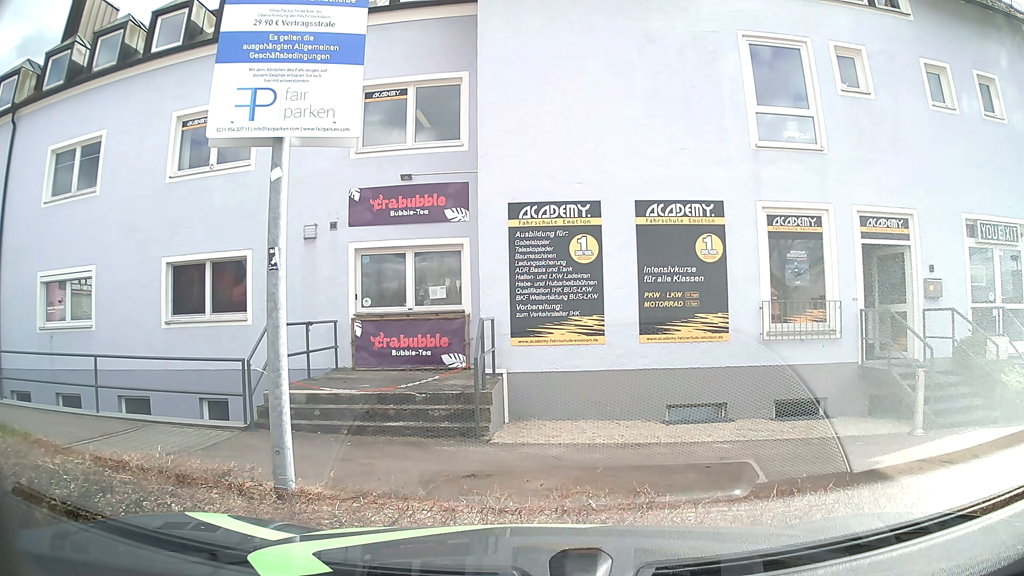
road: service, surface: asphalt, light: Day
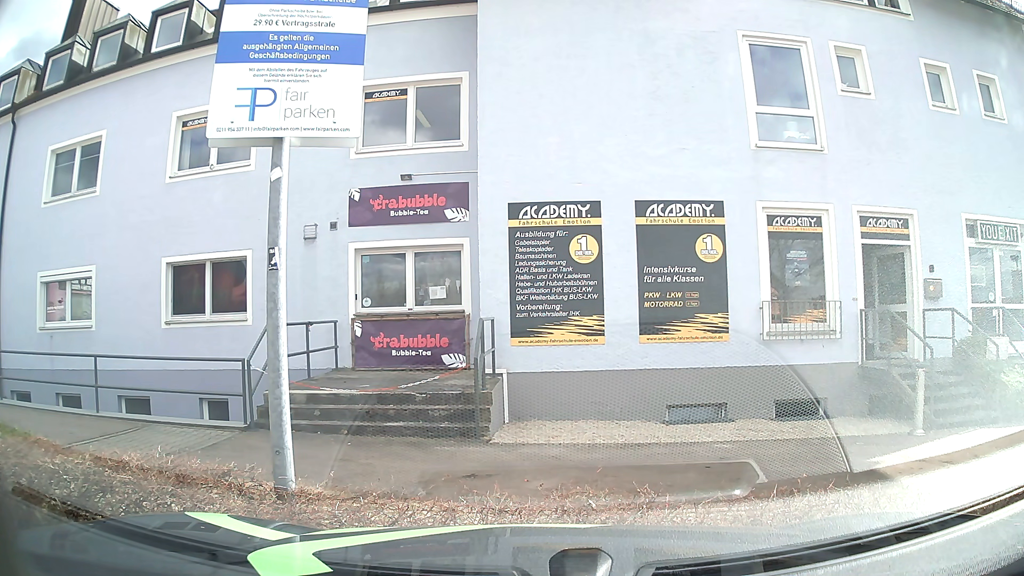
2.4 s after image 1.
(0.0, 0.0) m; 0°
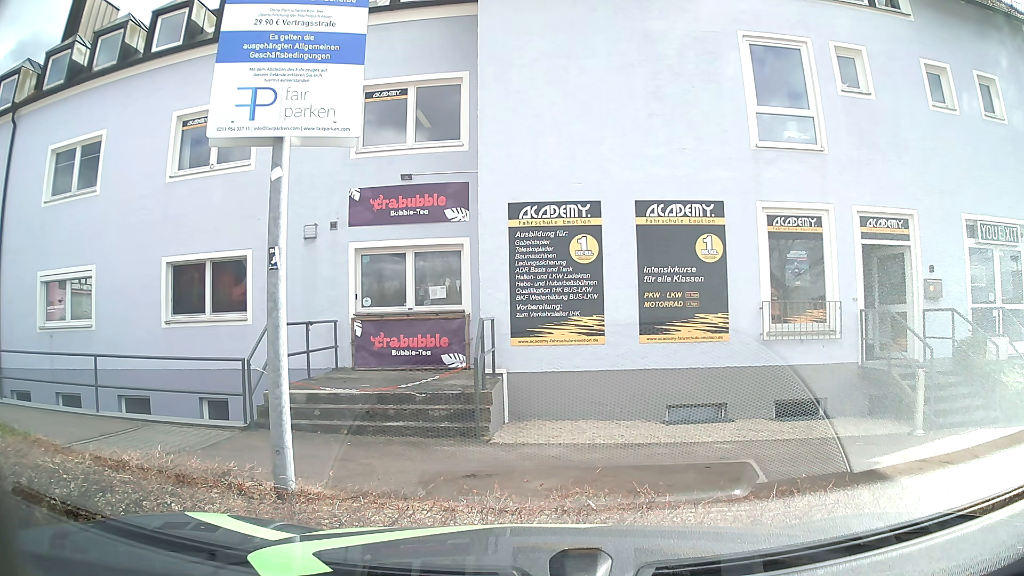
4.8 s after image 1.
(0.0, 0.0) m; 0°
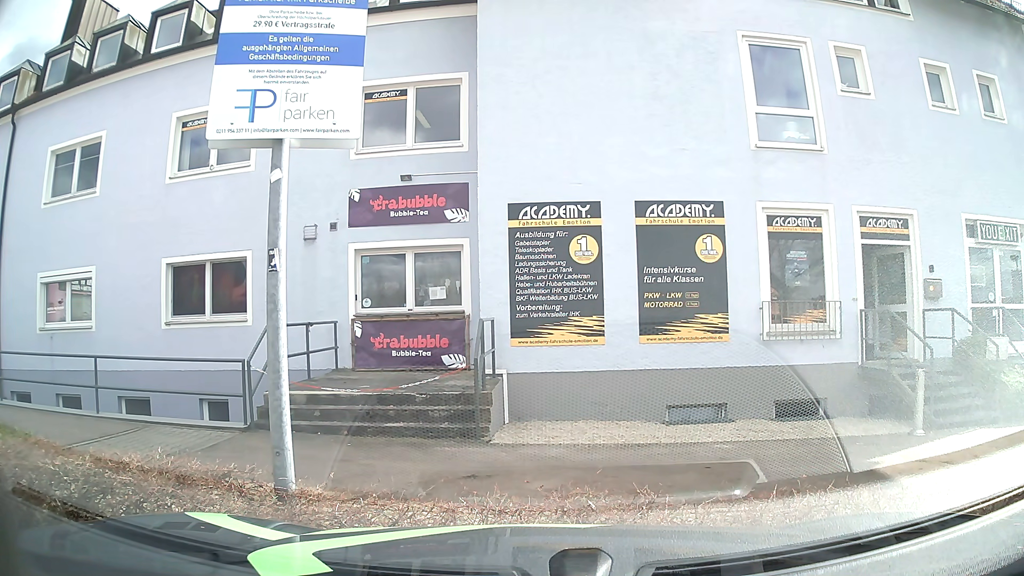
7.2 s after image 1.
(0.0, 0.0) m; 0°
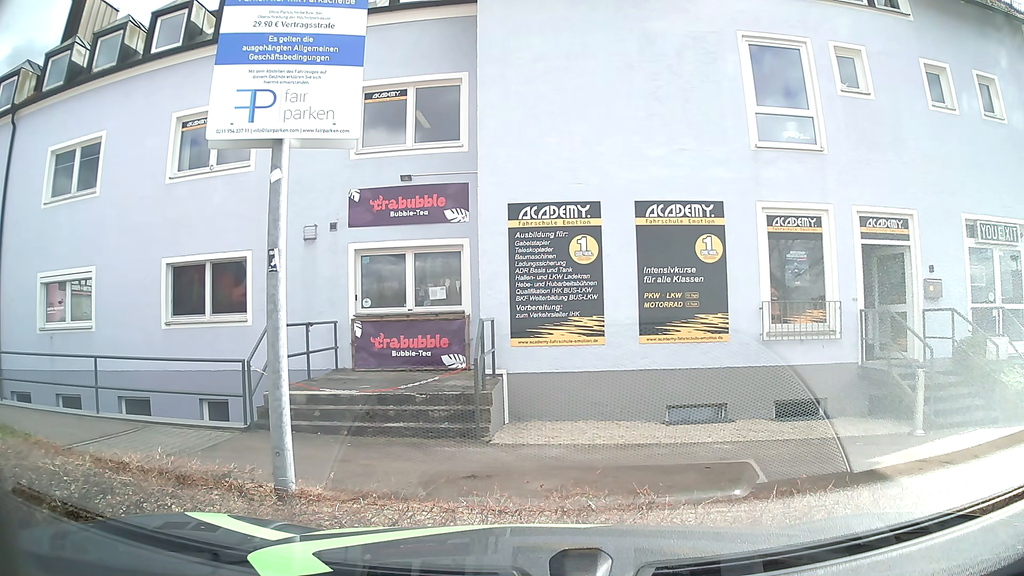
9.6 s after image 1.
(0.0, 0.0) m; 0°
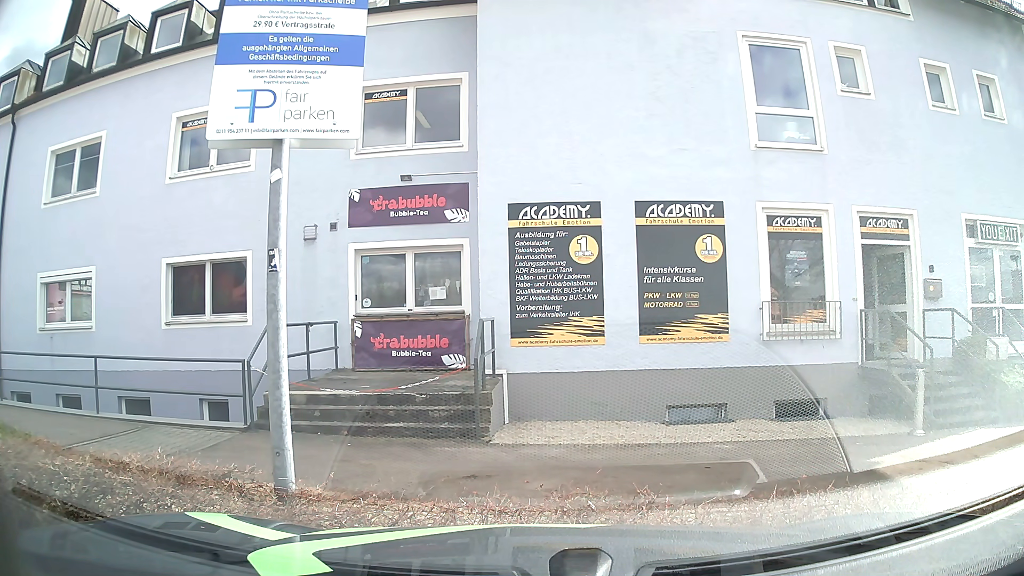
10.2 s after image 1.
(0.0, 0.0) m; 0°
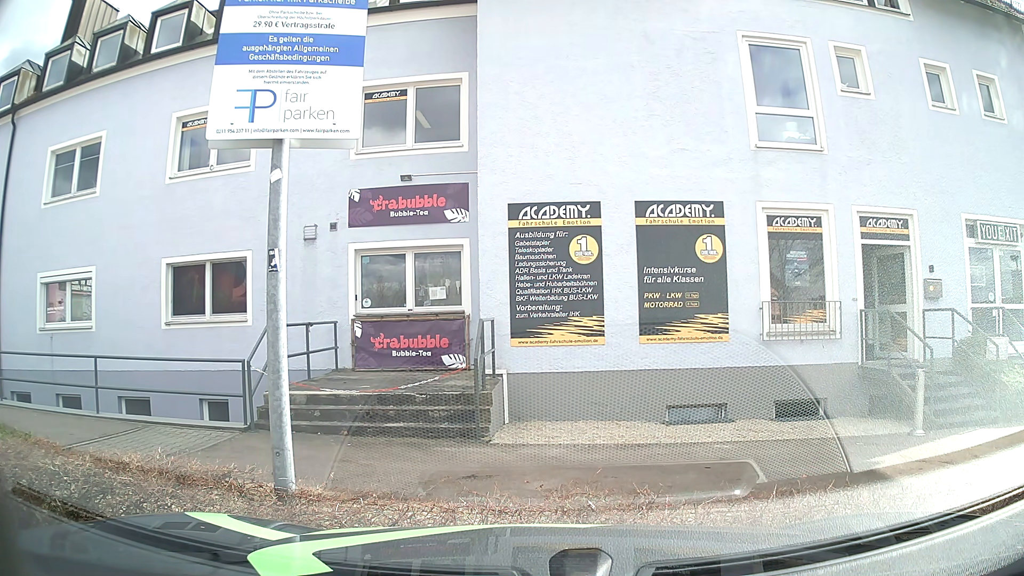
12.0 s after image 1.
(0.0, 0.0) m; 0°
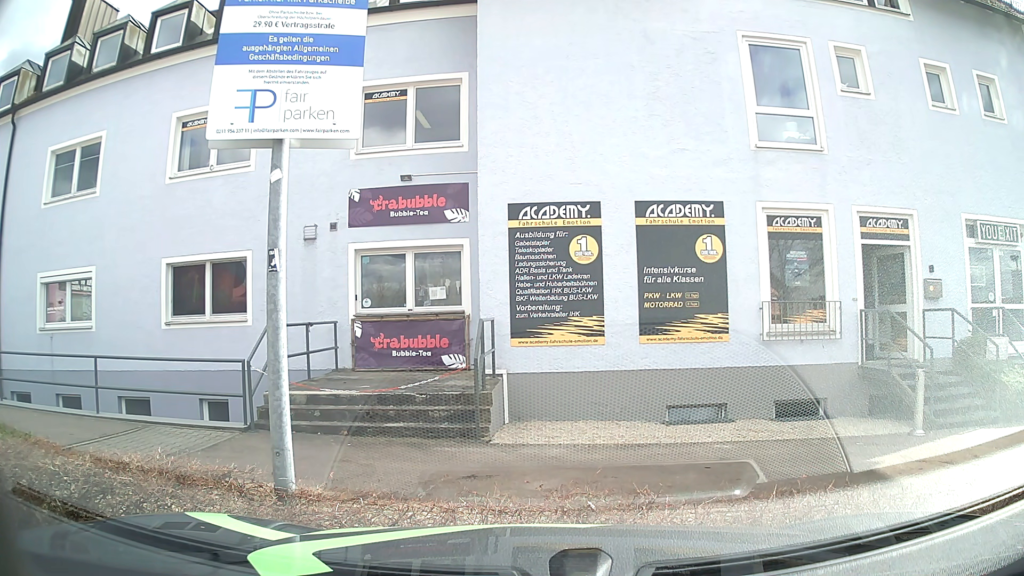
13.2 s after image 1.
(0.0, 0.0) m; 0°
